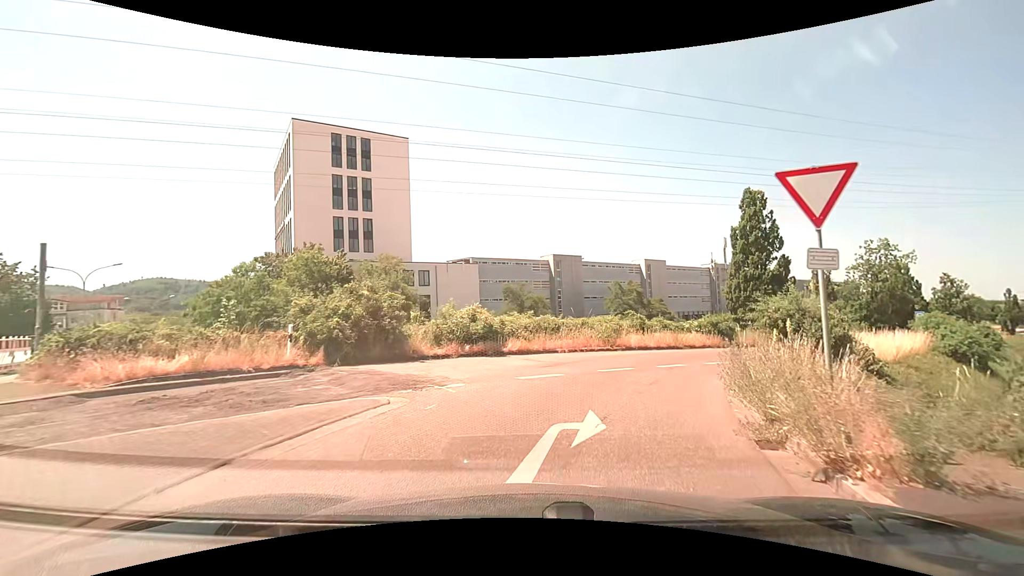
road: trunk_link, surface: asphalt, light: Day
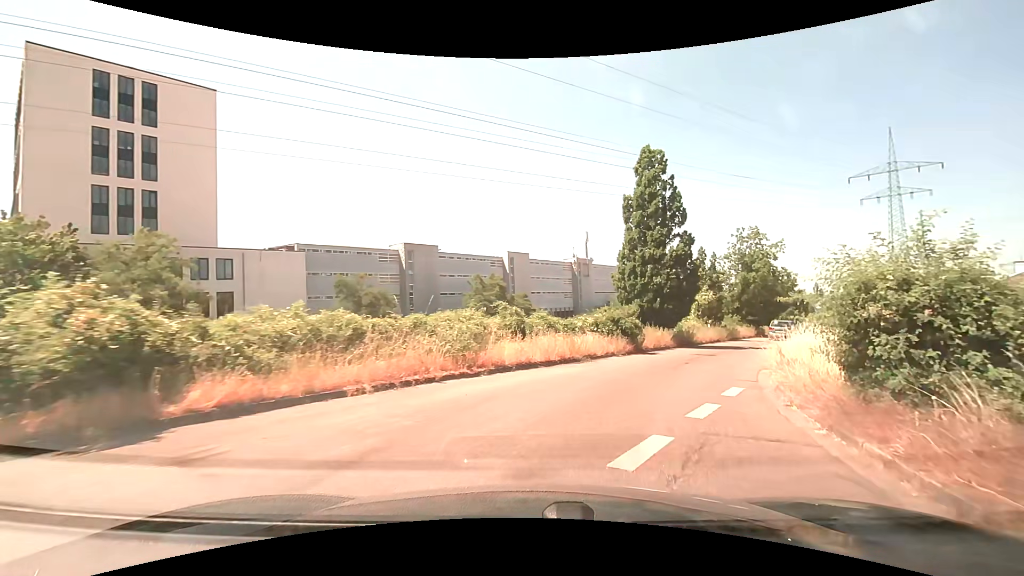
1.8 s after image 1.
(+1.3, +11.6) m; +15°
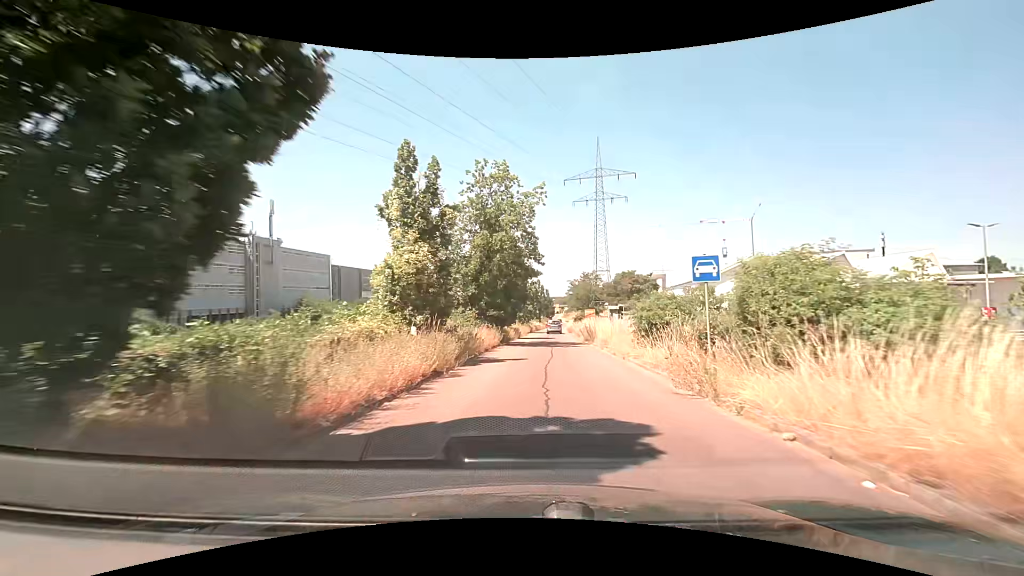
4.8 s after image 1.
(+8.4, +24.9) m; +31°
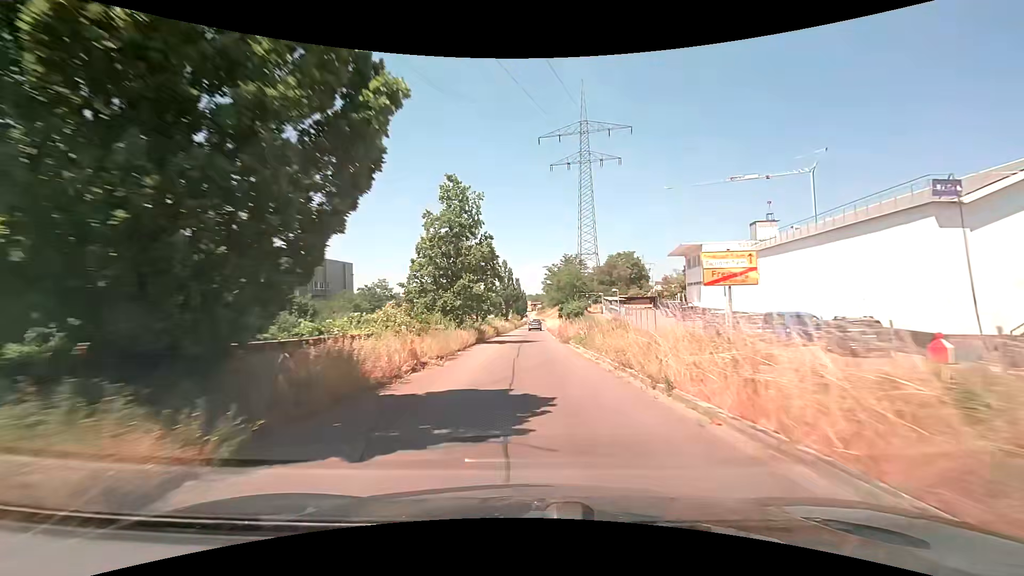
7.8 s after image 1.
(+1.3, +36.5) m; +3°
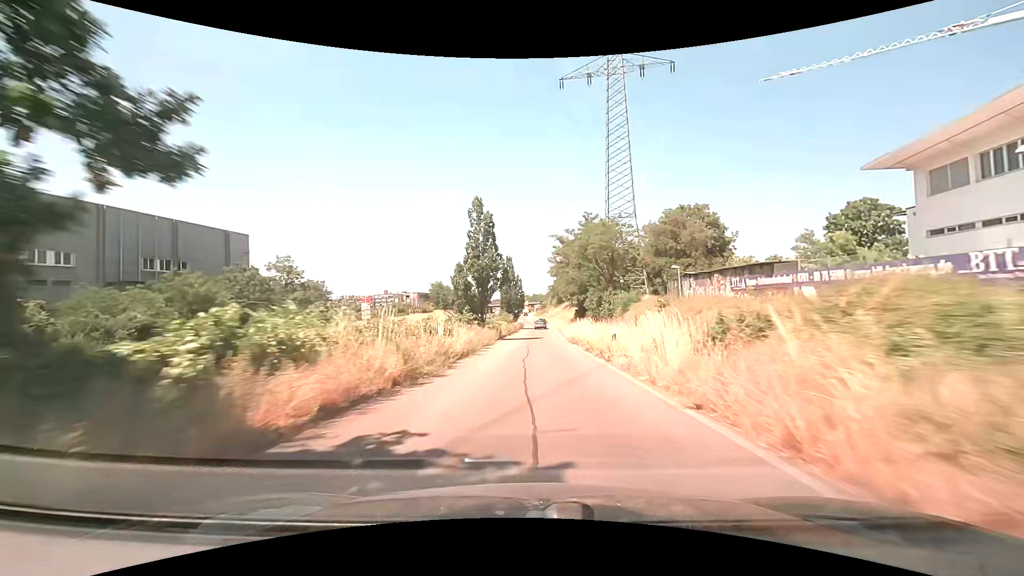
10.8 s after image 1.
(-0.2, +44.4) m; +1°
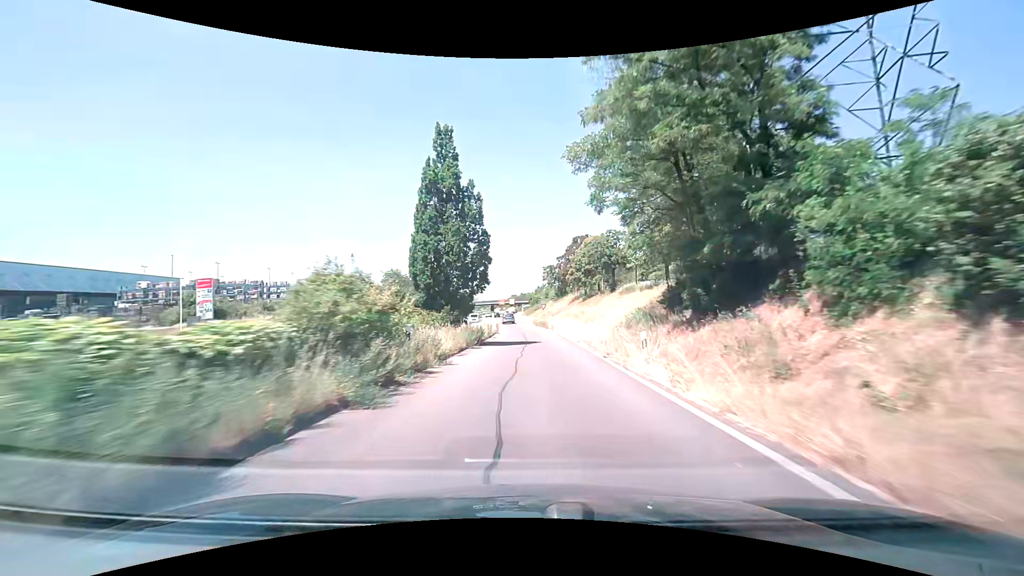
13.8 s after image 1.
(+0.5, +53.6) m; +1°
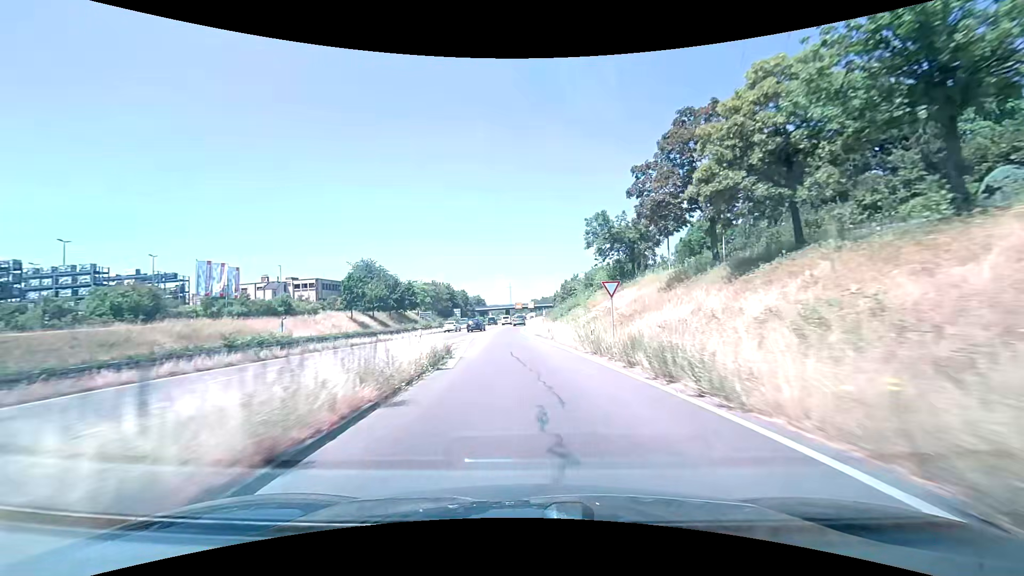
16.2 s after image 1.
(-0.5, +46.4) m; -2°
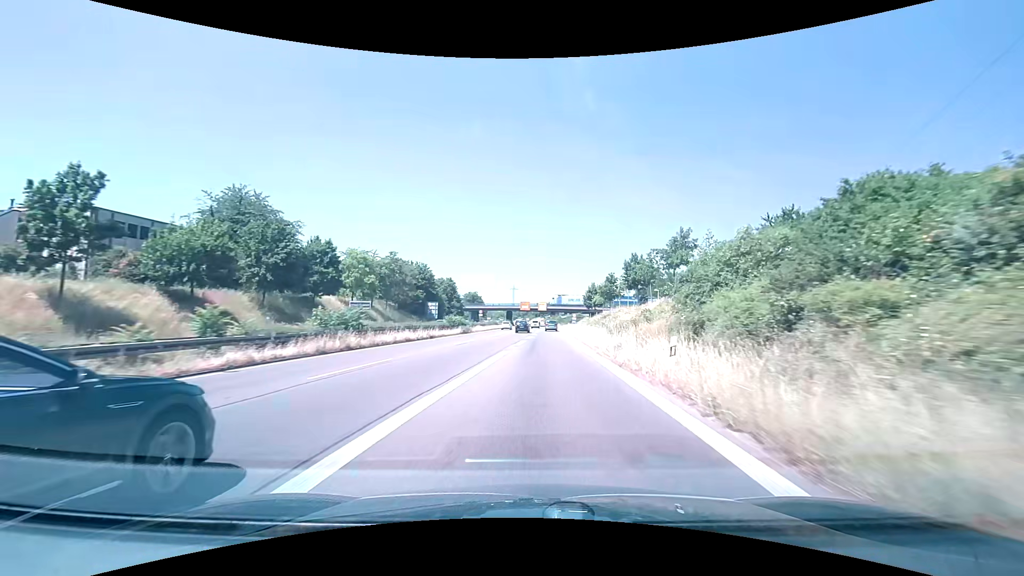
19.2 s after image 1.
(-3.1, +58.2) m; -1°
(0, +10) (+1, +20) (+1, +30) (+2, +40) (+2, +50) (+3, +60) (+3, +70) (+4, +80) (+4, +90) (+5, +100) m
